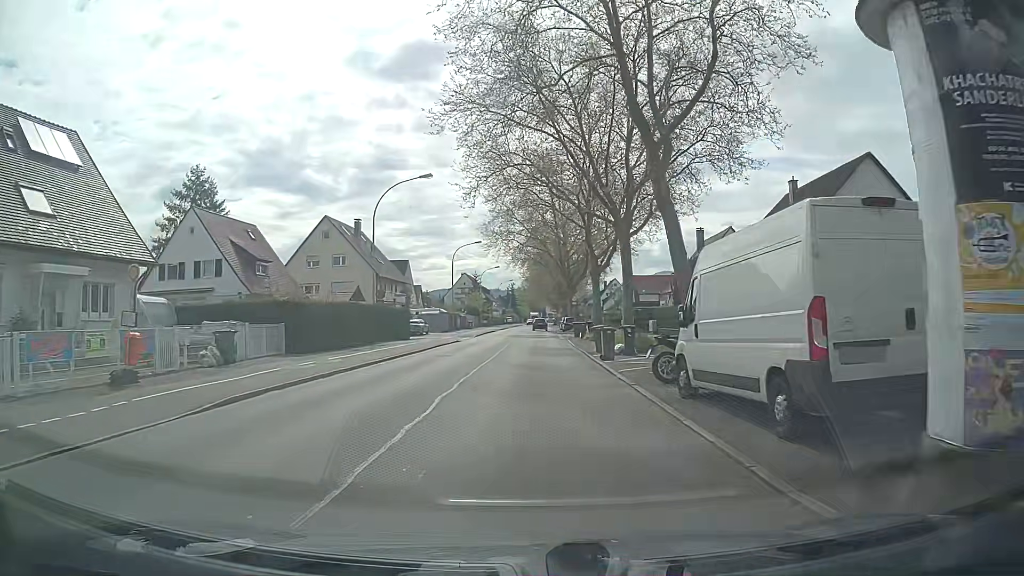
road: secondary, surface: asphalt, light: Day
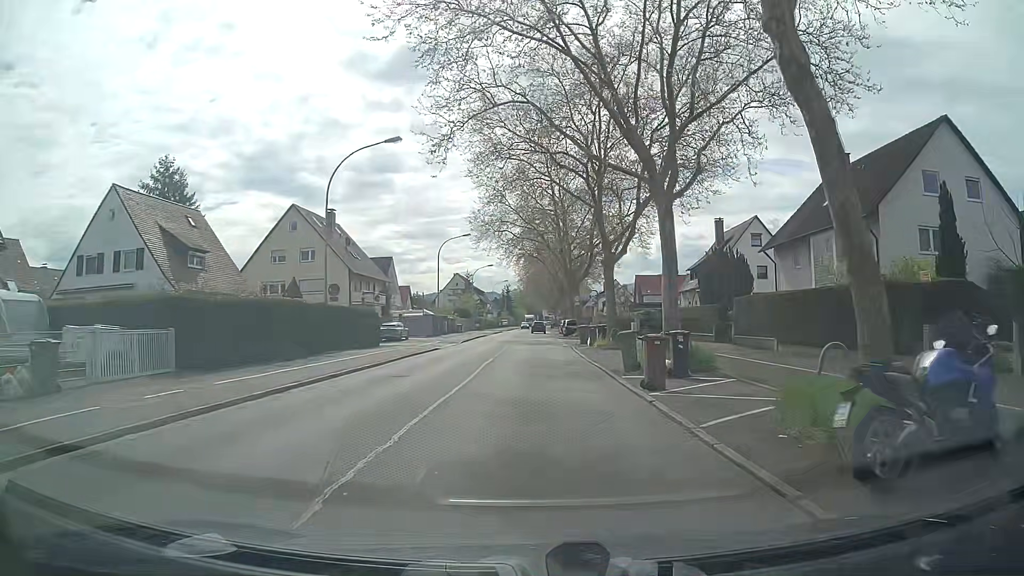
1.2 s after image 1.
(0.0, +8.9) m; +2°
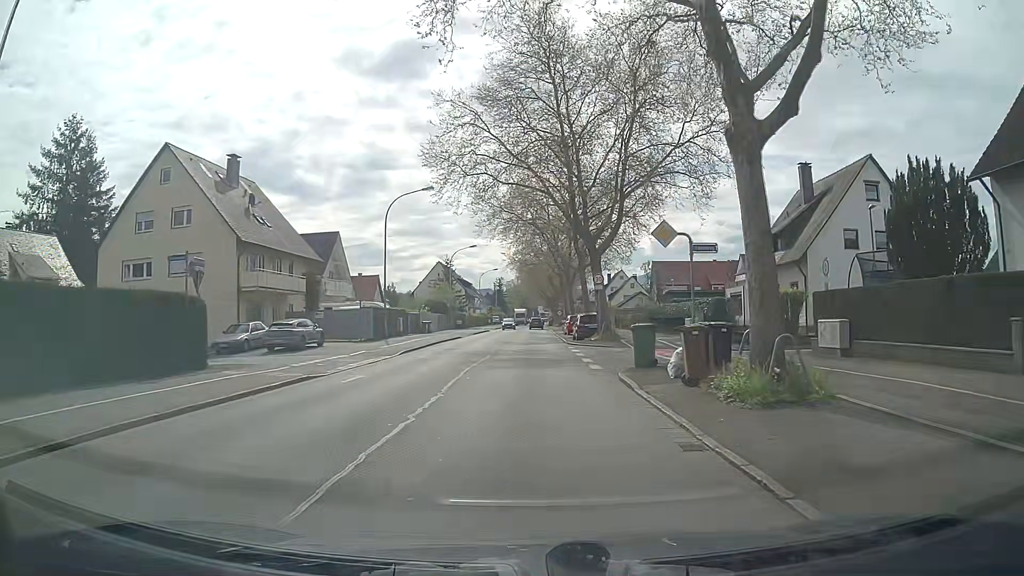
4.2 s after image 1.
(-0.3, +22.3) m; -1°
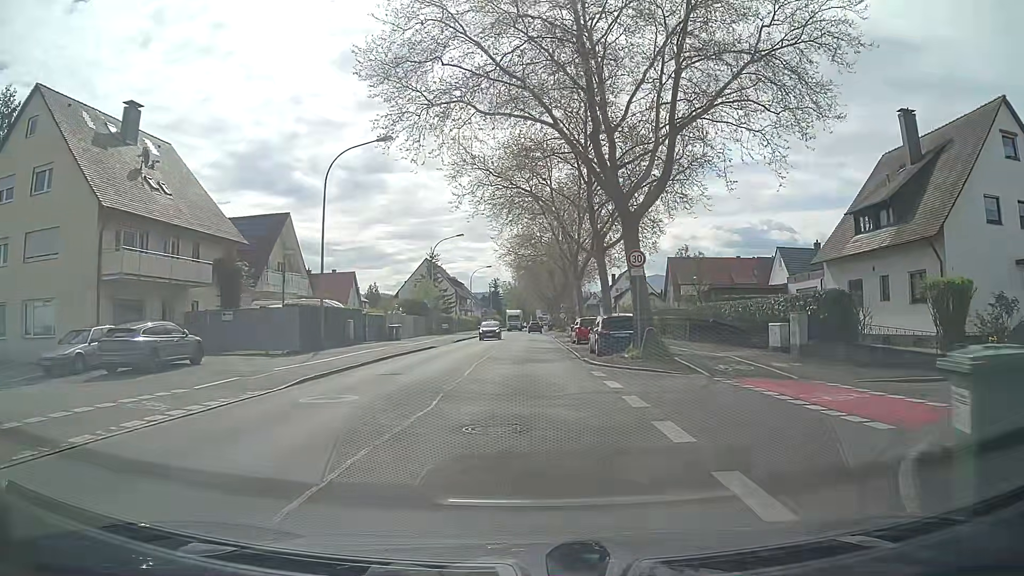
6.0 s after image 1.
(0.0, +13.4) m; 0°
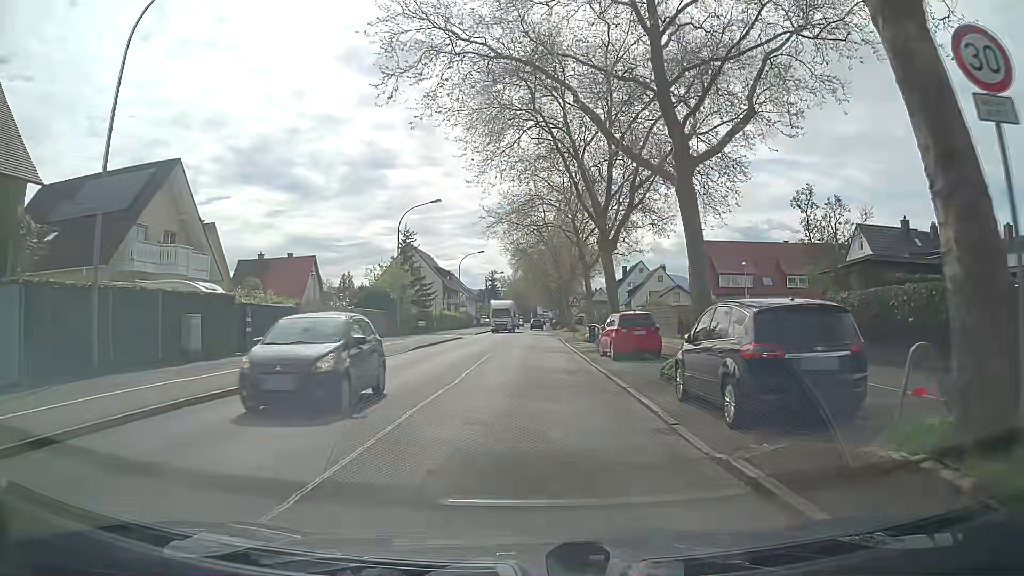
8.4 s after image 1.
(0.0, +17.8) m; 0°
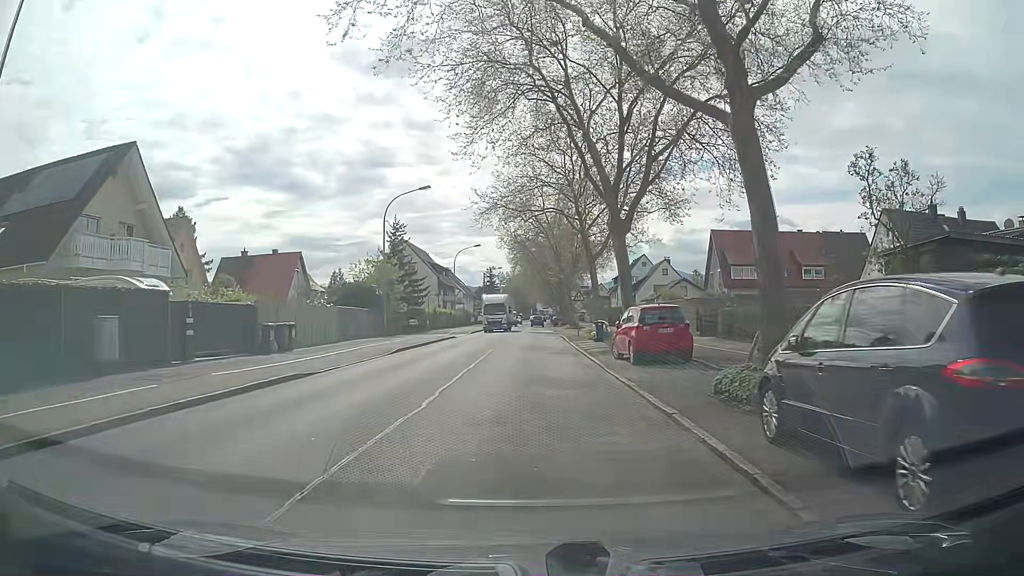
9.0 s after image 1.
(0.0, +4.5) m; 0°
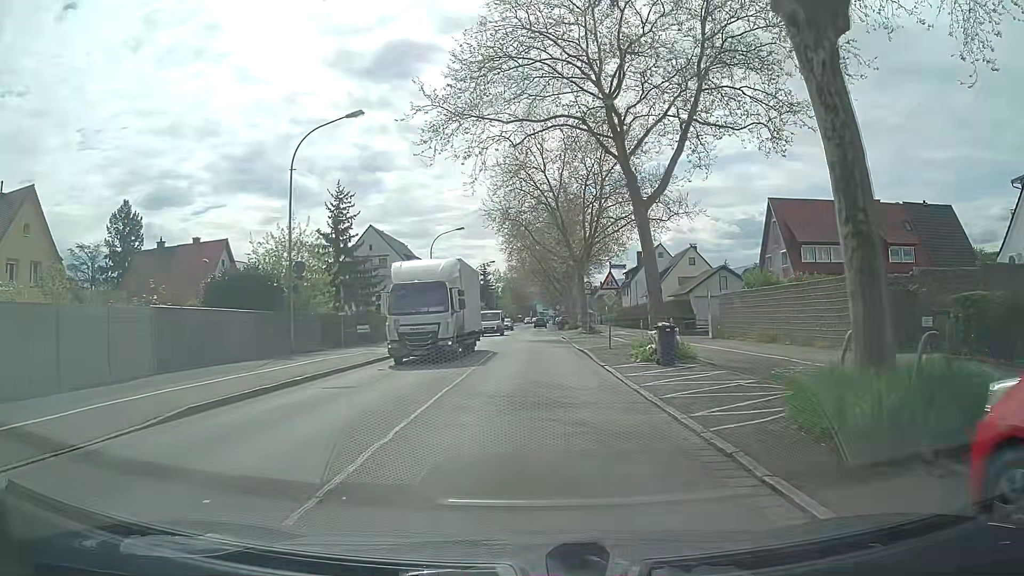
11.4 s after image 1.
(+0.2, +17.9) m; +1°
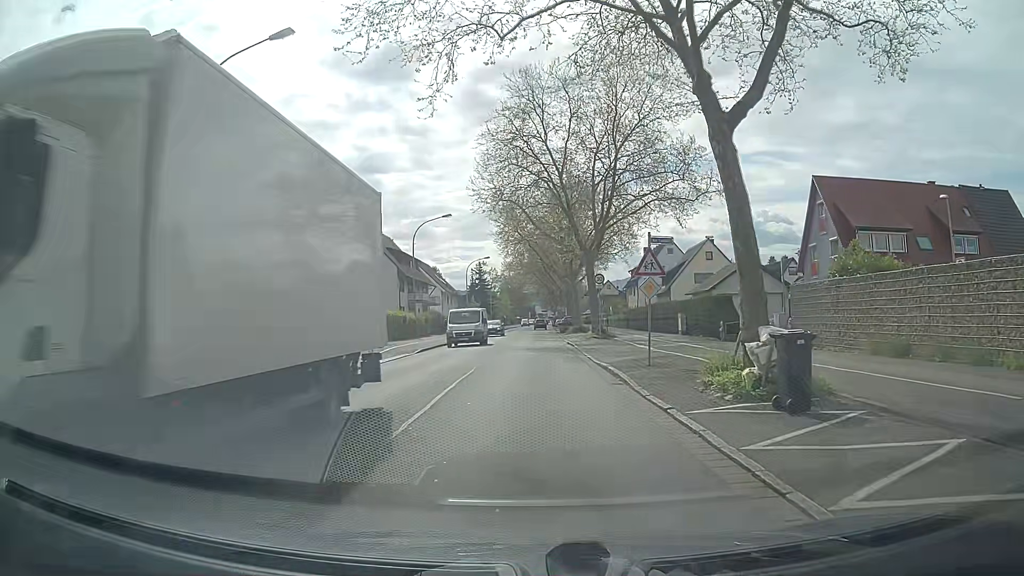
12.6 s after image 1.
(0.0, +9.0) m; 0°
(0, +10) (0, +20) (0, +30) (0, +40) (+1, +50) (+1, +60) (+1, +70) (+1, +80) (+1, +90) (+1, +100) m
